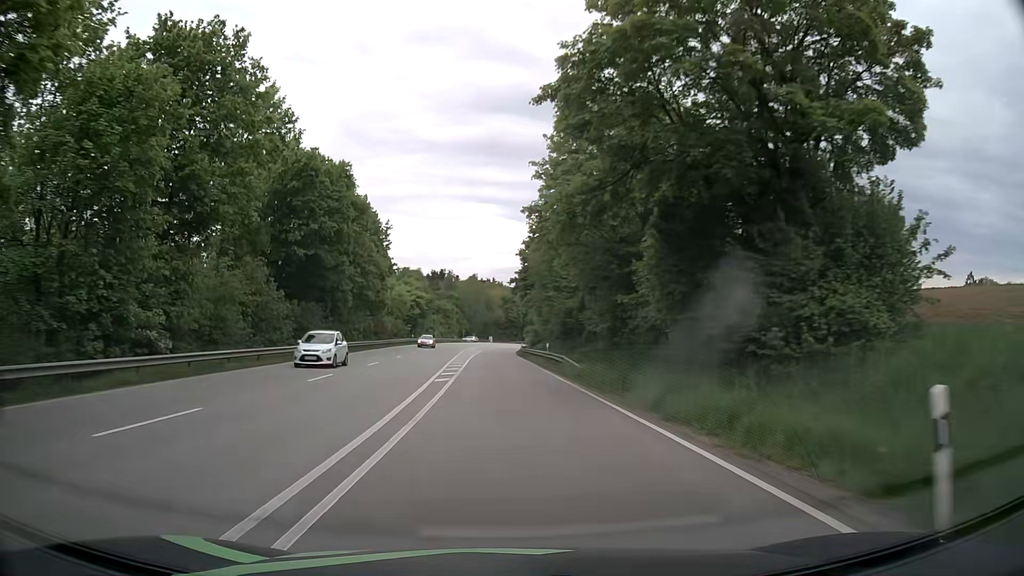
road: primary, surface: asphalt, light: Day
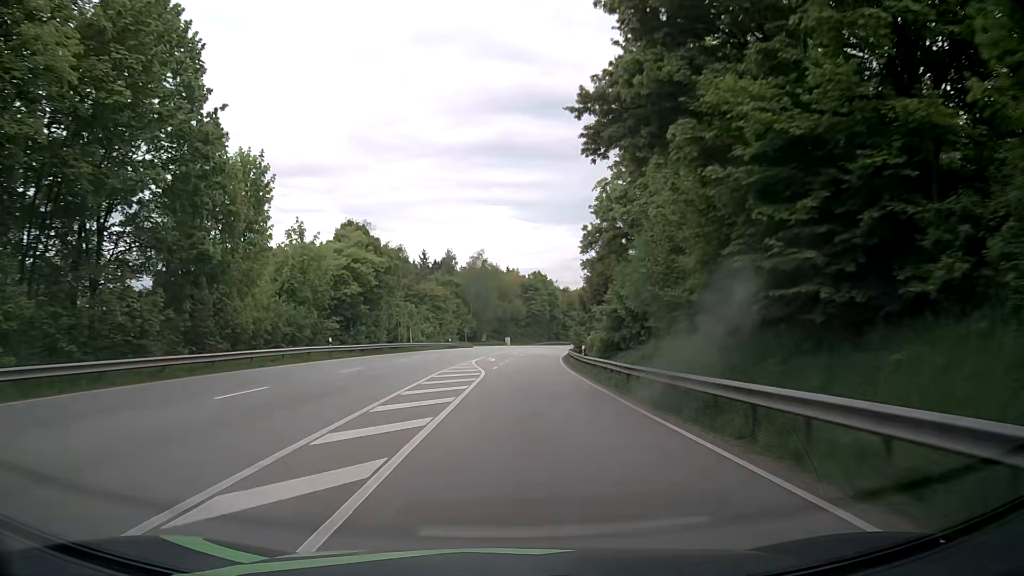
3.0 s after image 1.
(-1.6, +53.9) m; -2°
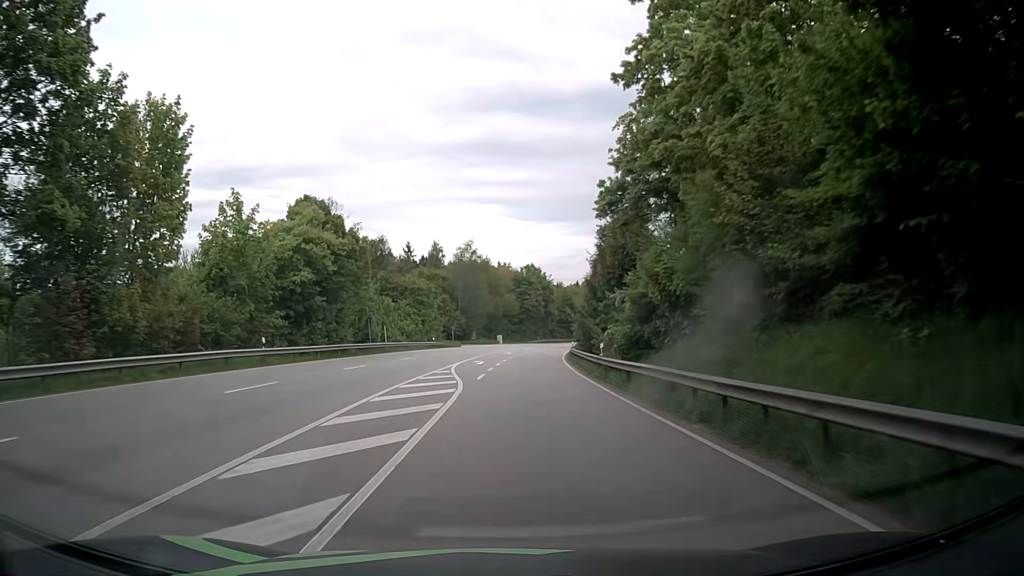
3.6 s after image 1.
(+0.1, +10.6) m; +1°
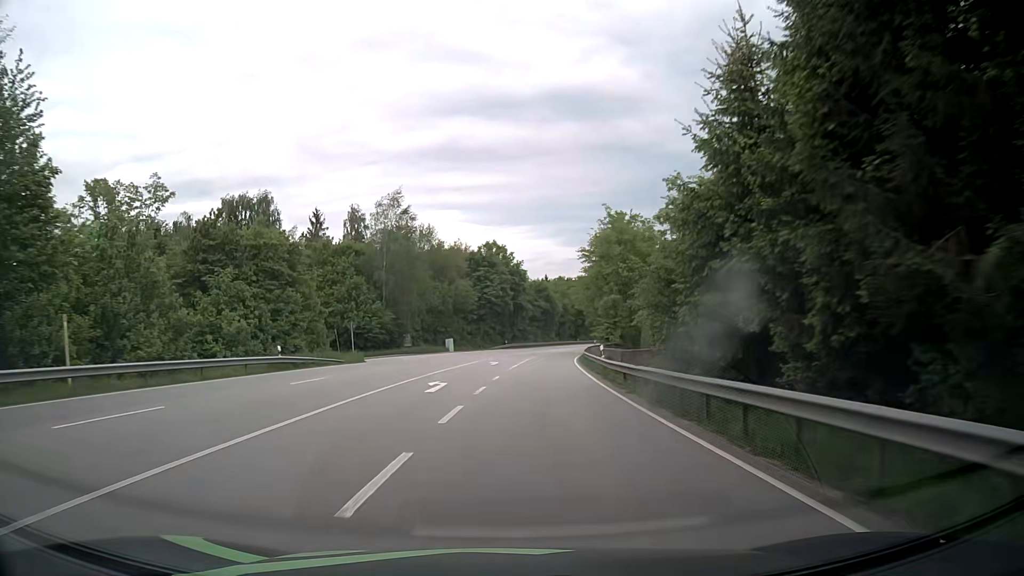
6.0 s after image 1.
(+0.9, +42.0) m; +3°
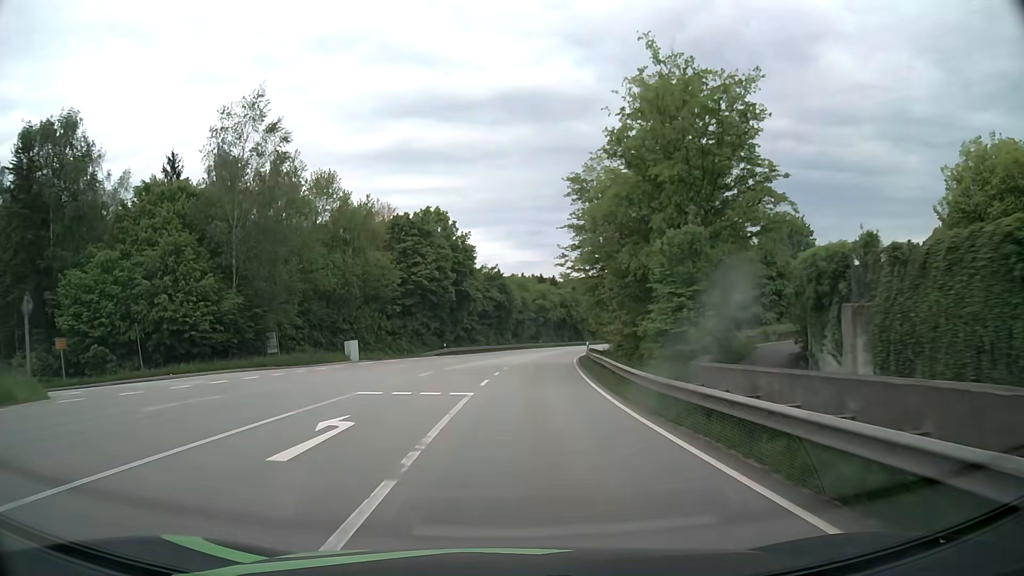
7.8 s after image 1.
(+0.9, +31.8) m; +4°
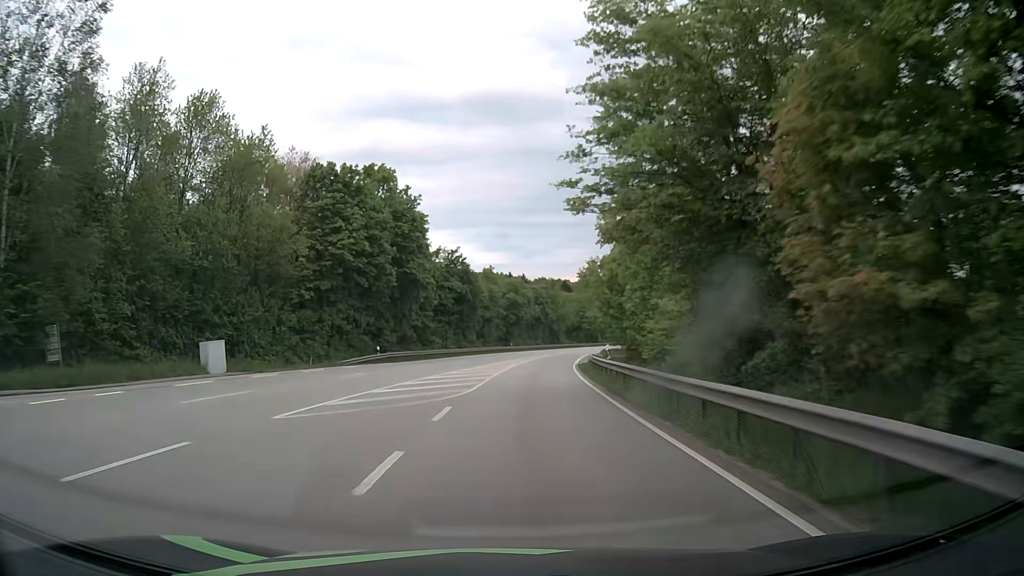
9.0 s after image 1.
(+0.5, +21.5) m; +3°
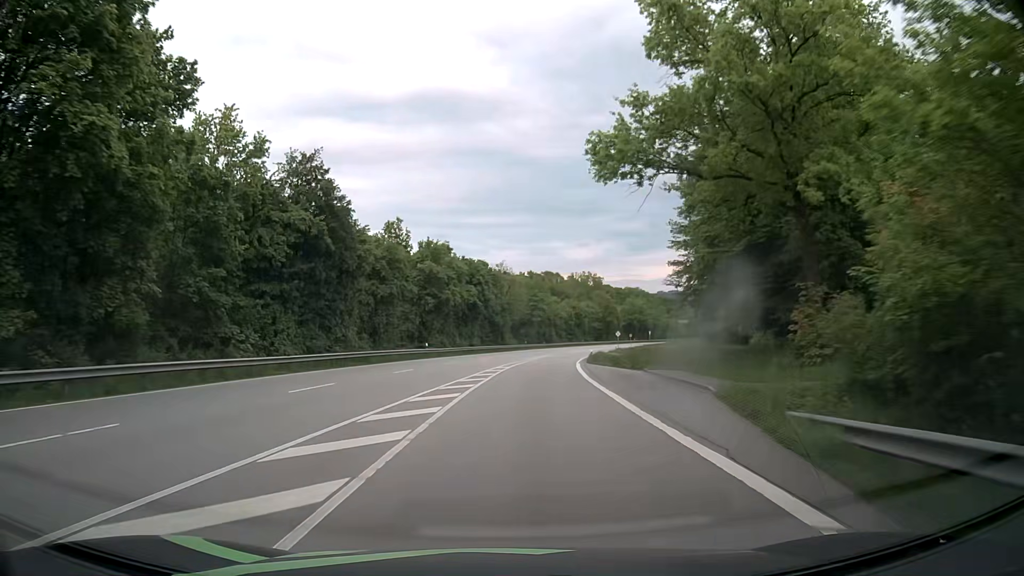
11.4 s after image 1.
(+2.1, +43.8) m; +6°
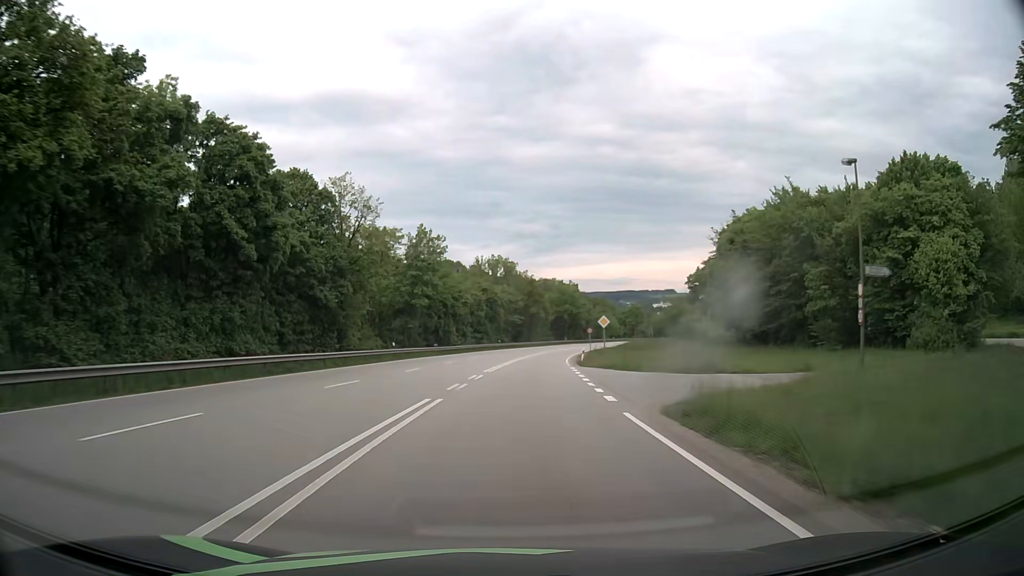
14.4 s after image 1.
(+3.8, +57.0) m; +8°
(0, +10) (0, +20) (+1, +30) (+2, +40) (+2, +50) (+4, +60) (+5, +70) (+6, +80) (+8, +90) (+10, +99) m
